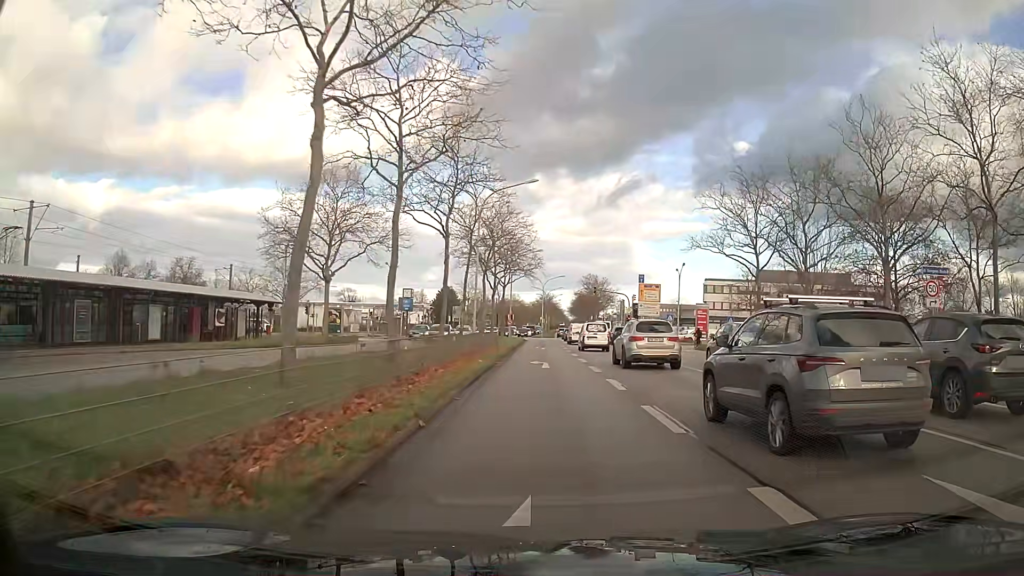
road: primary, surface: asphalt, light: Day
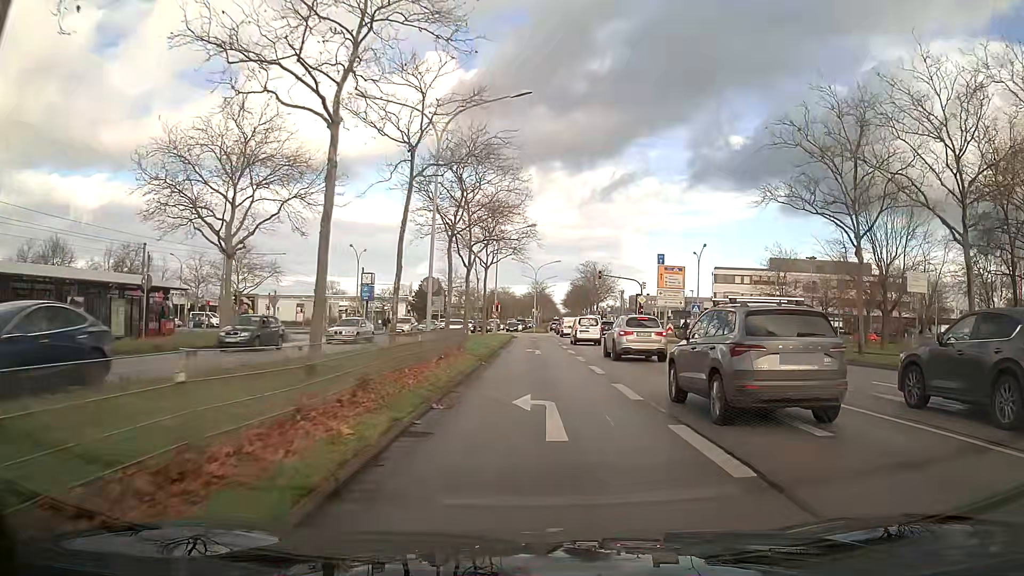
(+0.1, +14.8) m; +1°
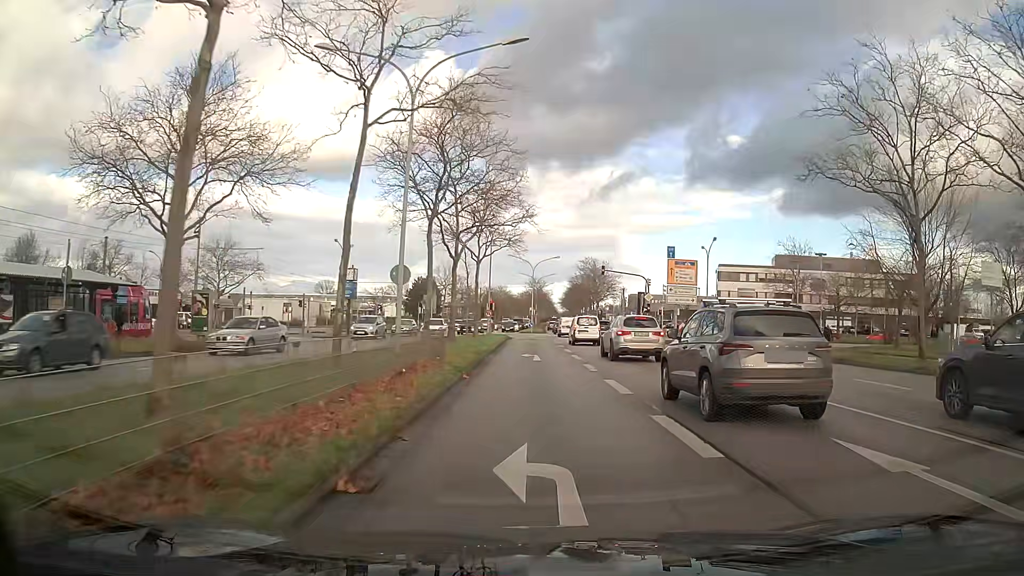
(0.0, +5.1) m; 0°
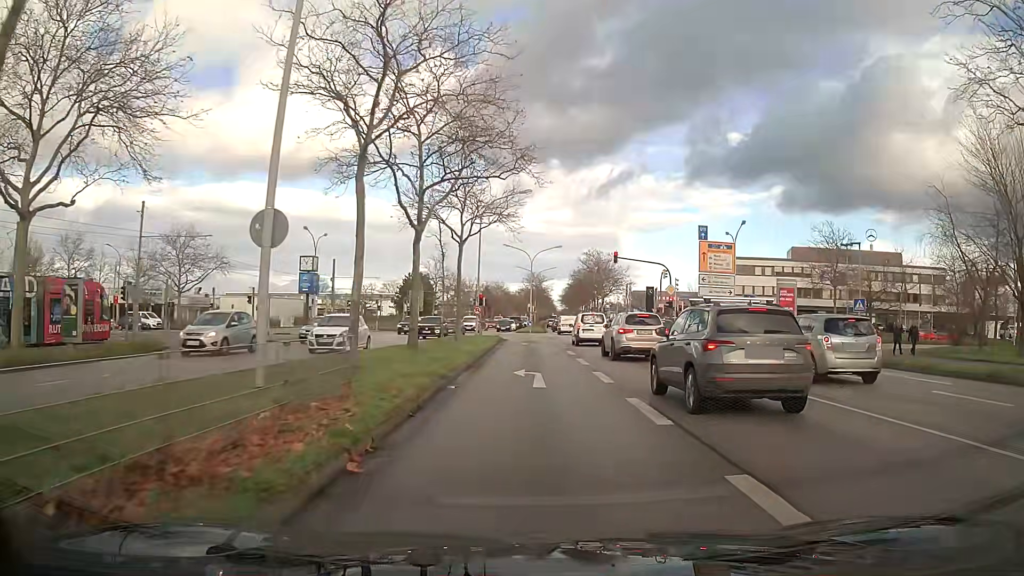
(0.0, +10.0) m; 0°
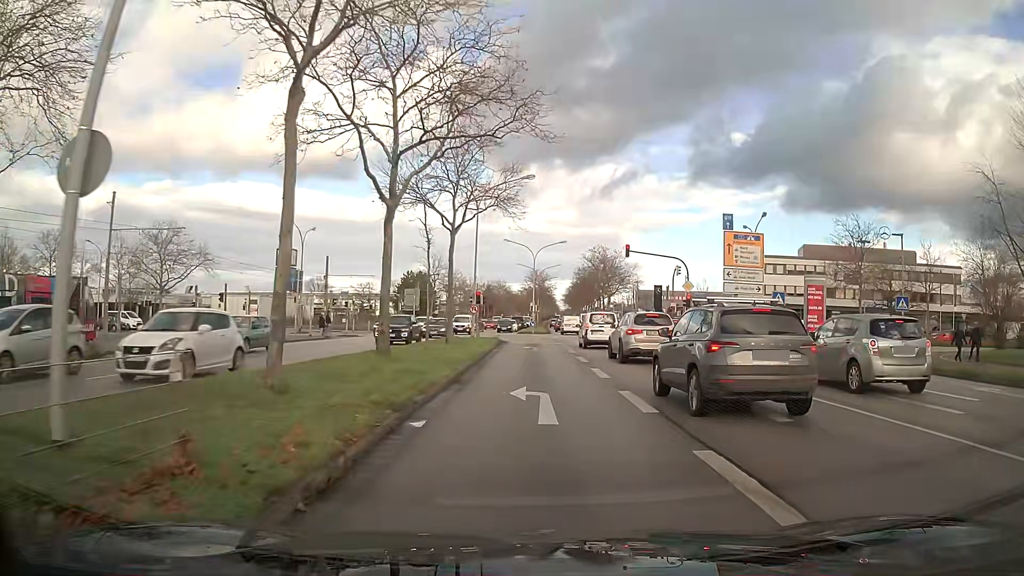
(0.0, +4.7) m; 0°
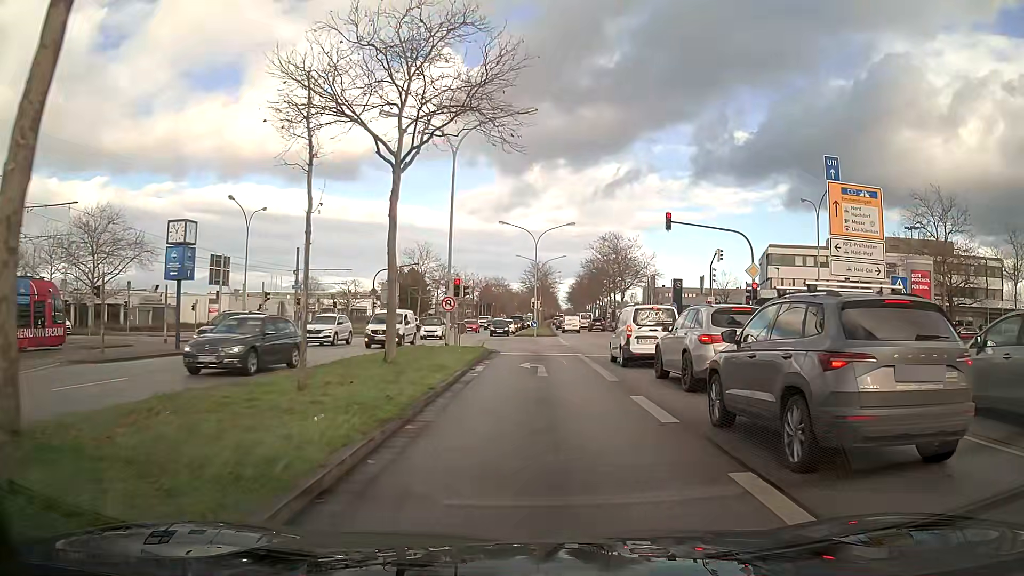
(-0.1, +13.0) m; 0°
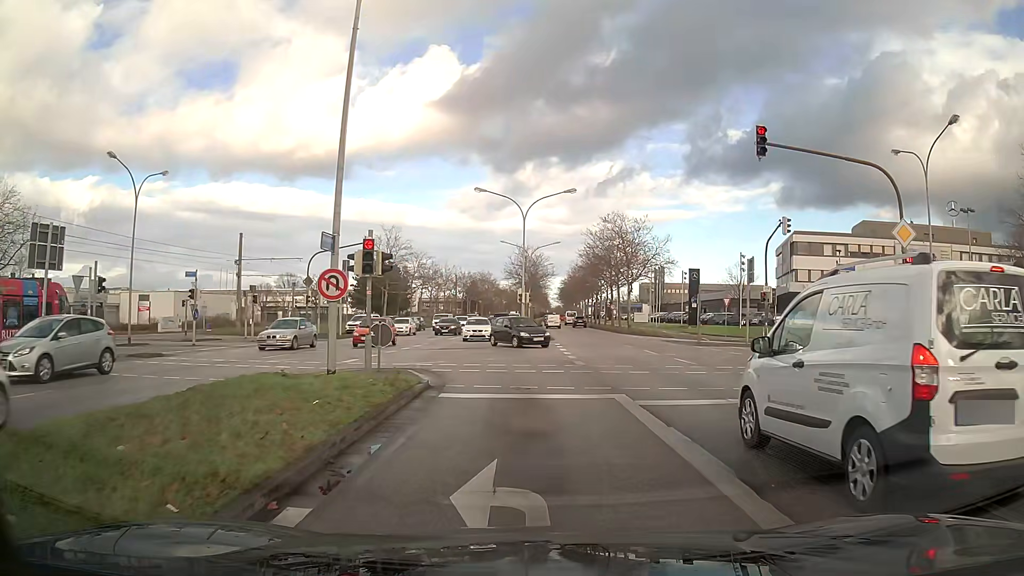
(+0.2, +14.4) m; +1°
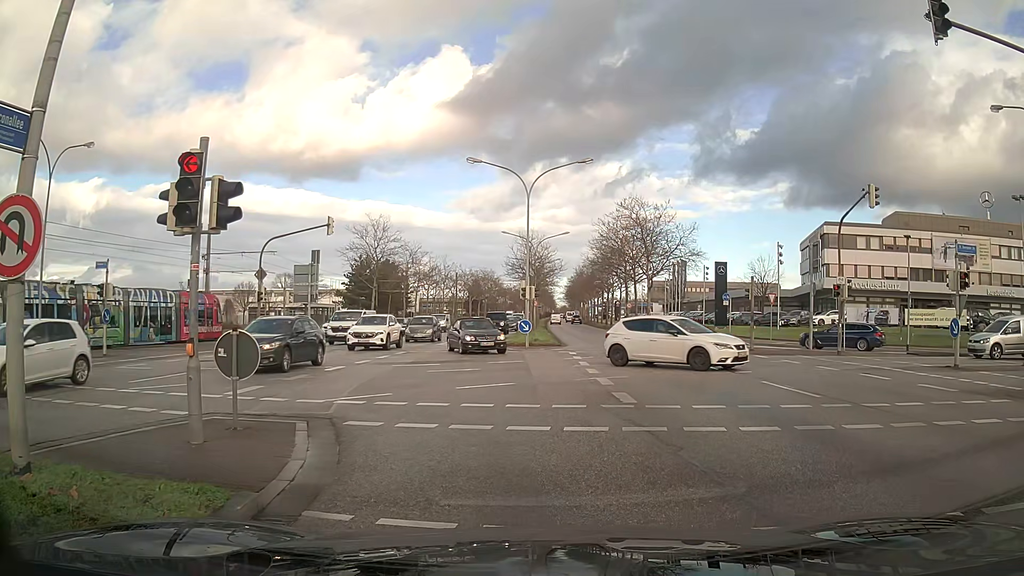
(0.0, +8.3) m; -1°
